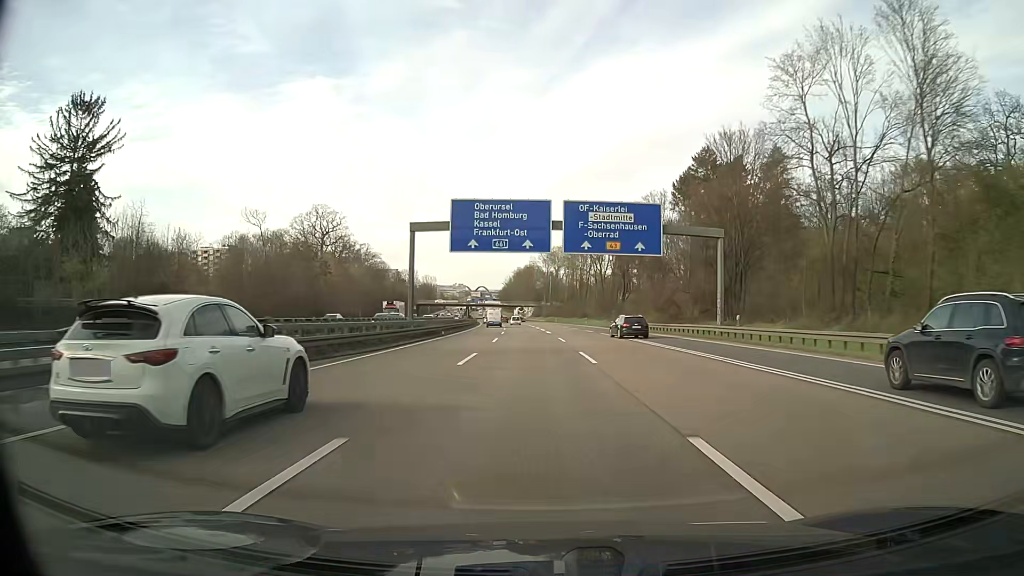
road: motorway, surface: asphalt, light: Day
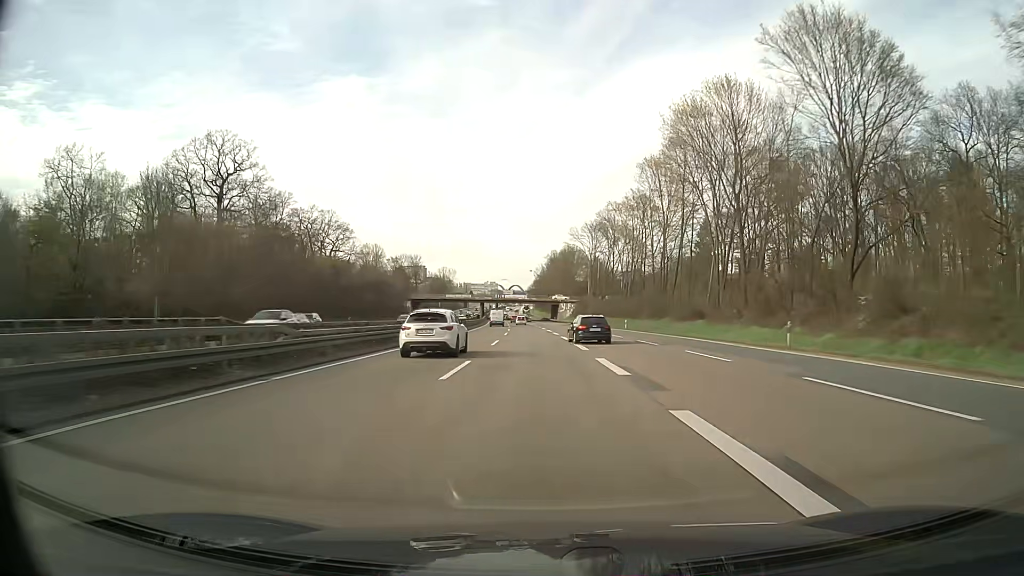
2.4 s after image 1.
(-2.0, +76.0) m; -3°
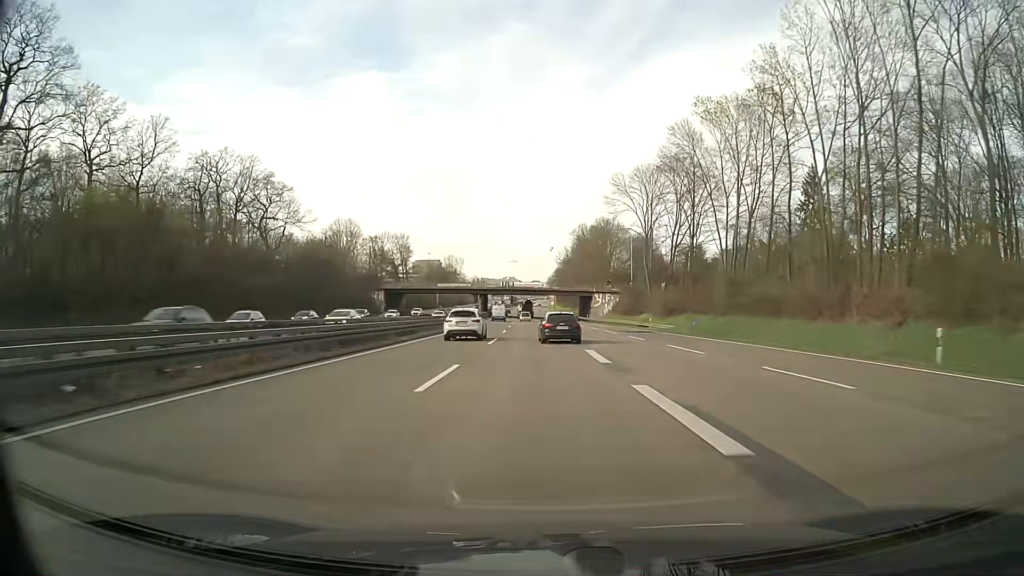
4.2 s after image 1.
(-0.9, +56.5) m; -2°
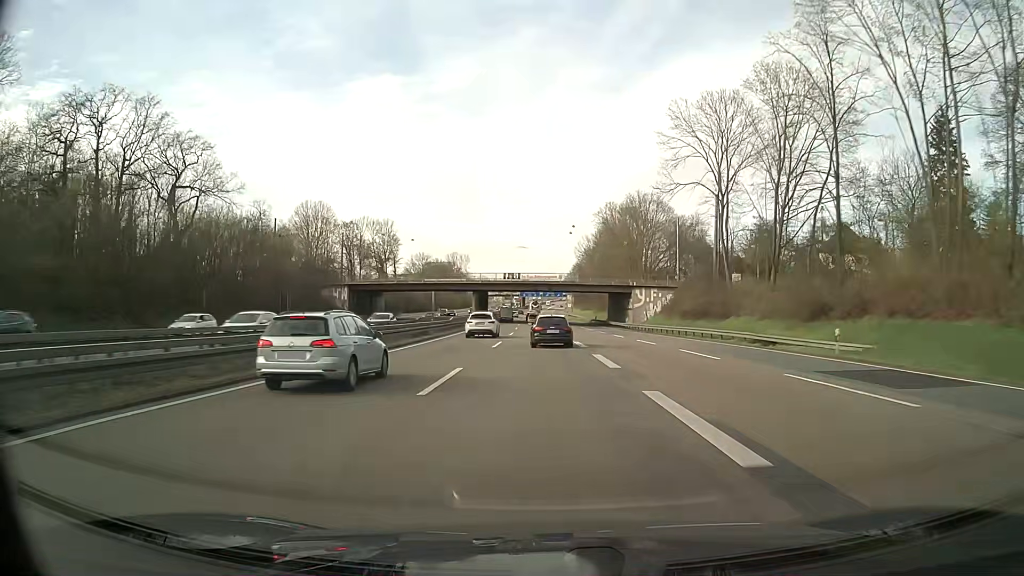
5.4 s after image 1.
(-0.4, +36.5) m; -1°
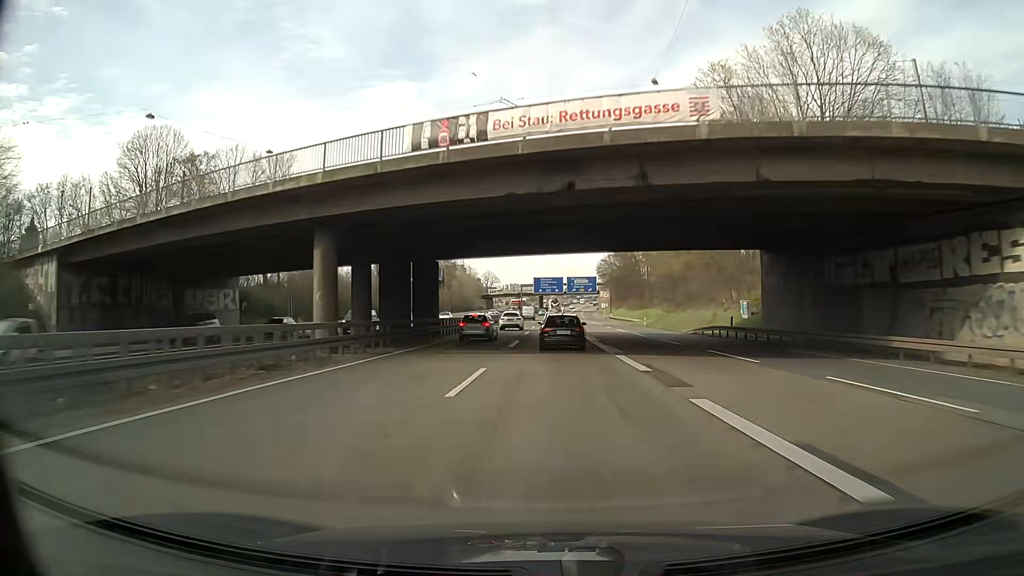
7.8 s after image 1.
(-1.0, +73.1) m; -2°
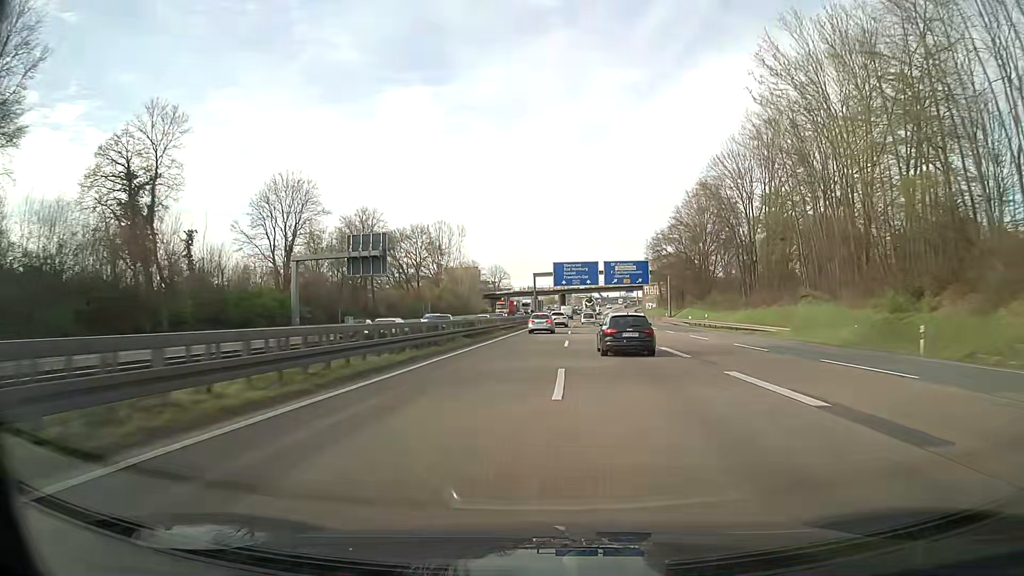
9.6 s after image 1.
(-0.6, +54.9) m; -2°
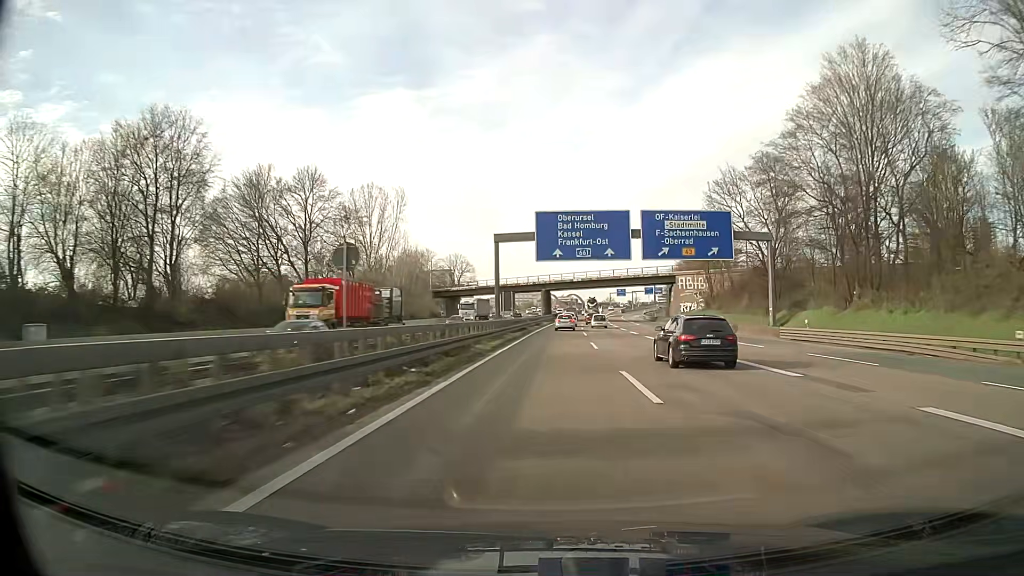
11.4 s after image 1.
(+0.5, +54.8) m; +2°
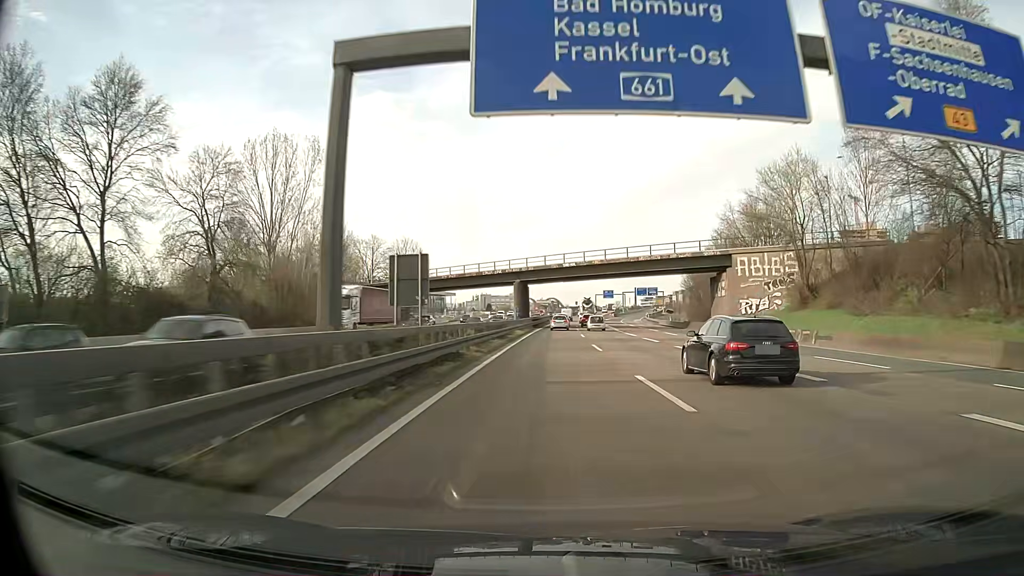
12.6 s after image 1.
(+0.6, +37.0) m; +2°
(0, +10) (0, +20) (0, +30) (+1, +40) (+1, +50) (+1, +60) (+2, +70) (+2, +80) (+3, +90) (+3, +100) m
